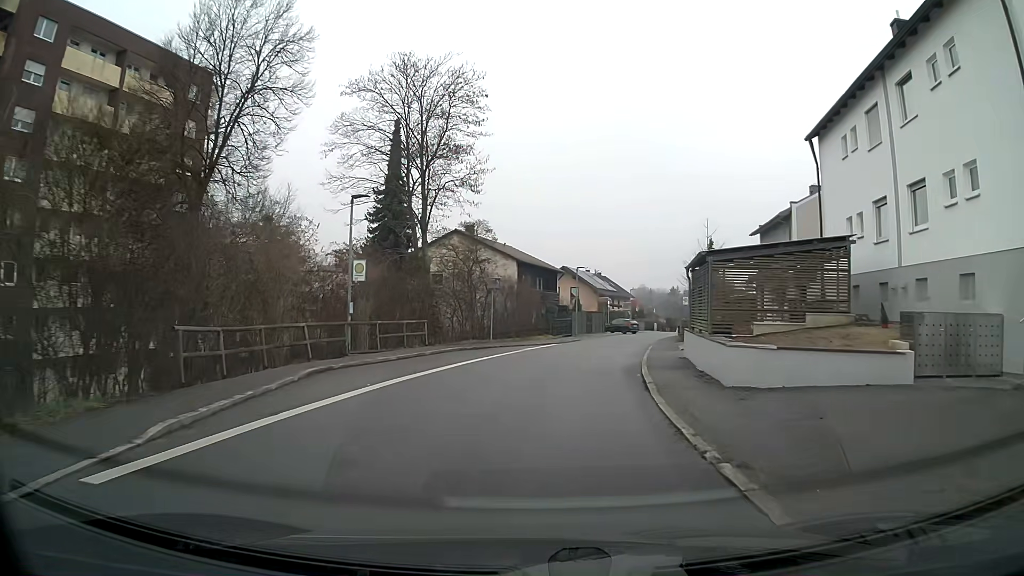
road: residential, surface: asphalt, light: Day
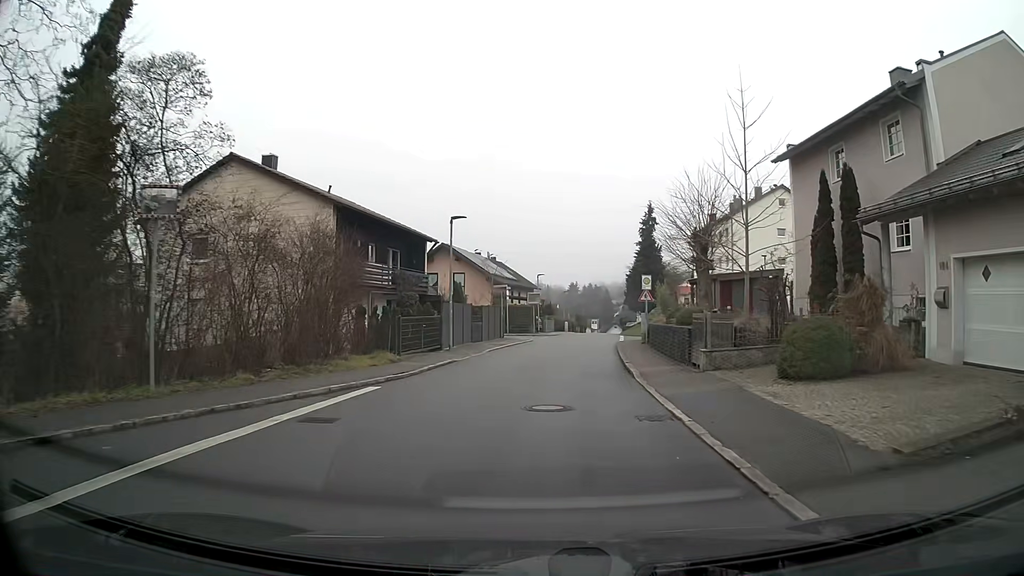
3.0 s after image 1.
(+2.0, +24.1) m; +9°
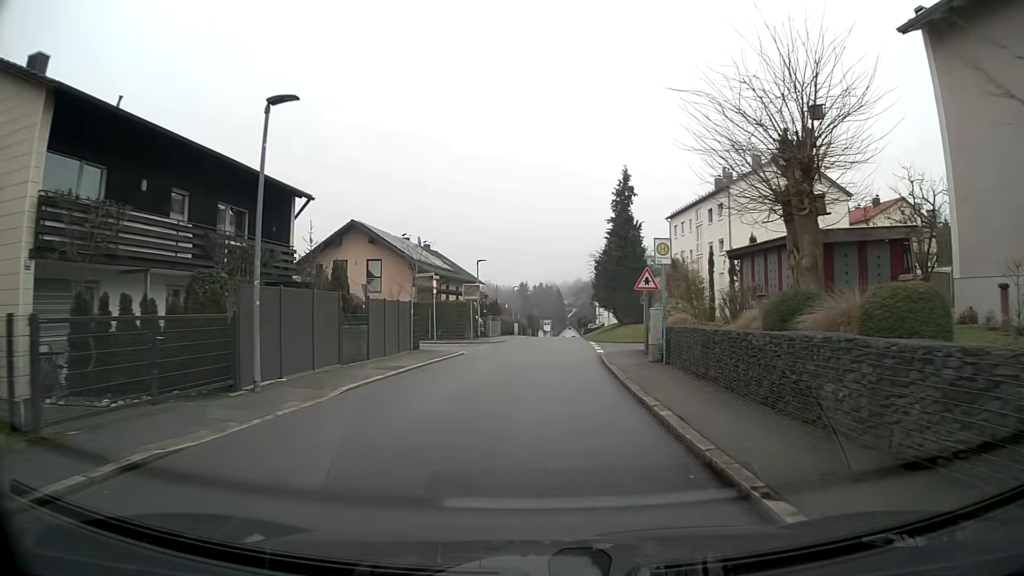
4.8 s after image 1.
(+0.5, +14.6) m; +4°
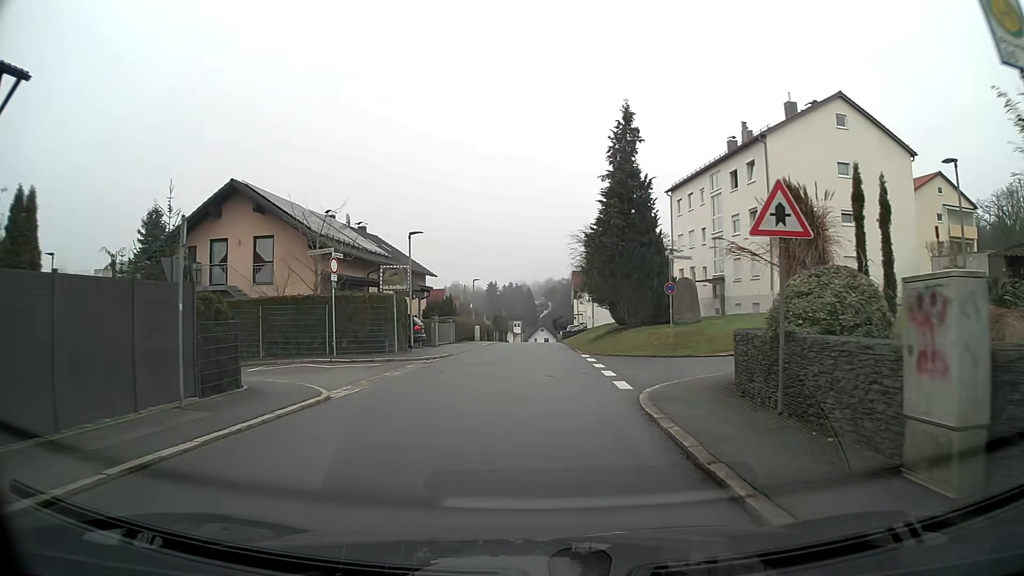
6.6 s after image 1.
(+0.3, +14.6) m; +2°
